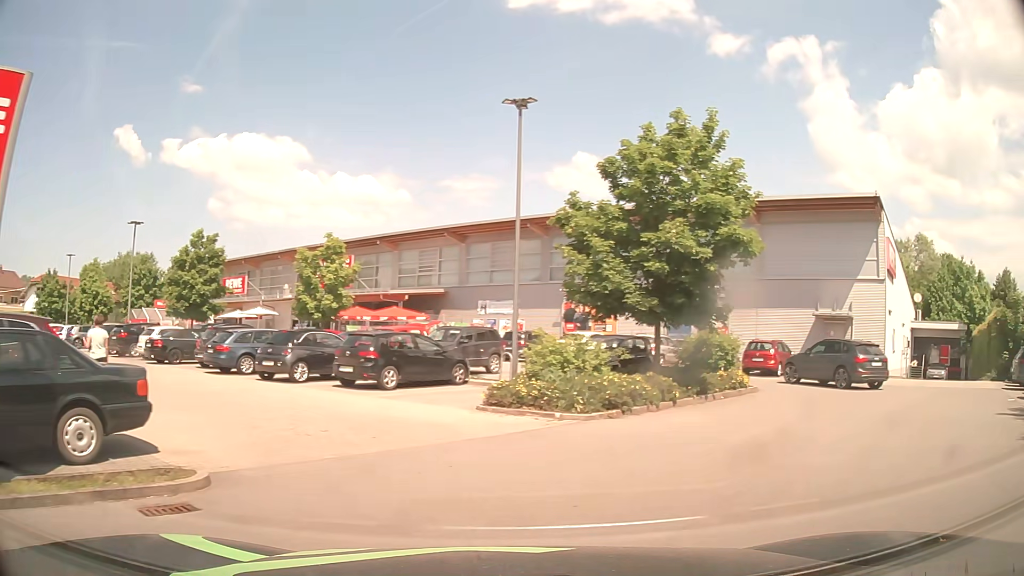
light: Day
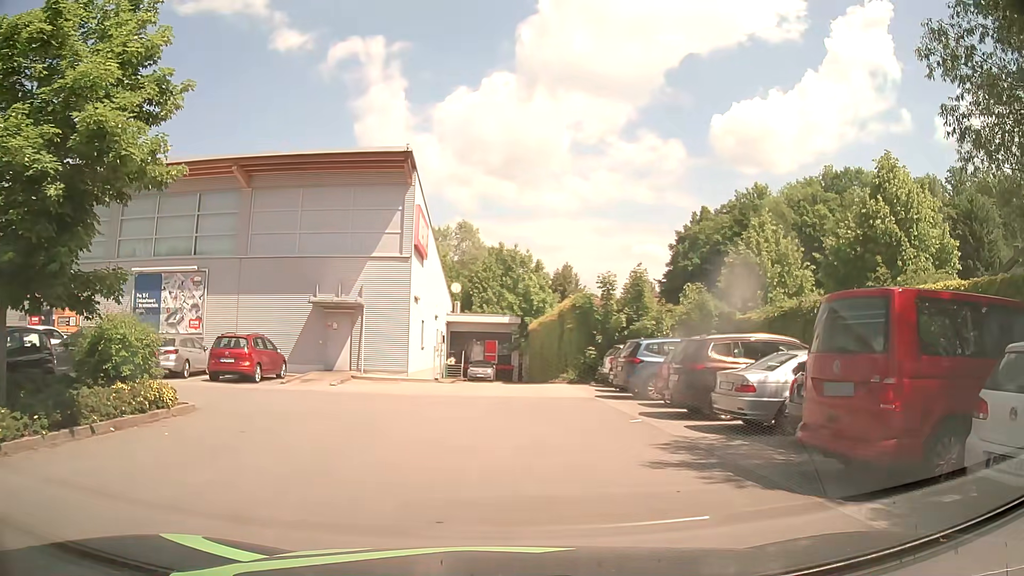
(+3.3, +6.9) m; +40°
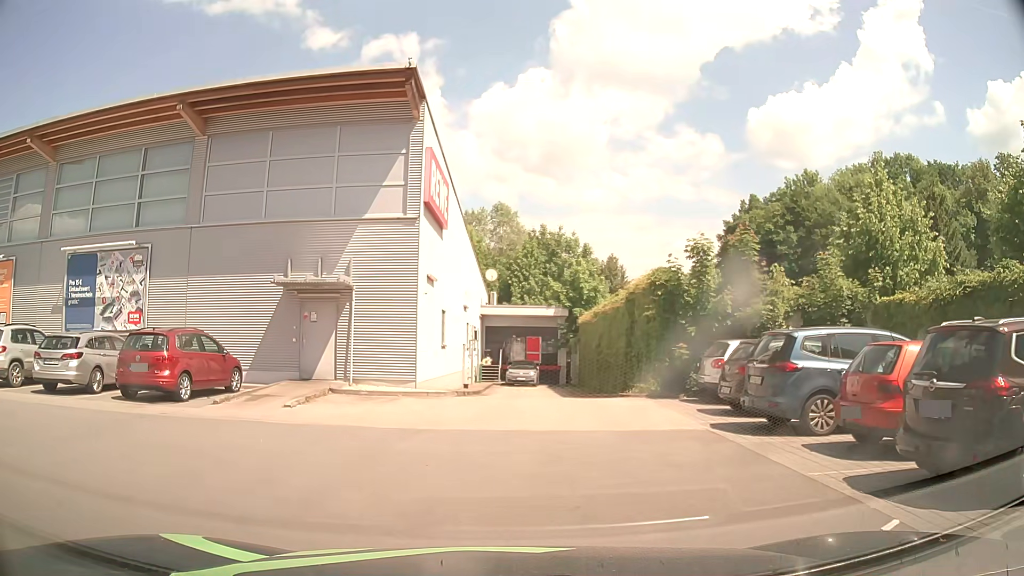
(-0.1, +7.8) m; -2°
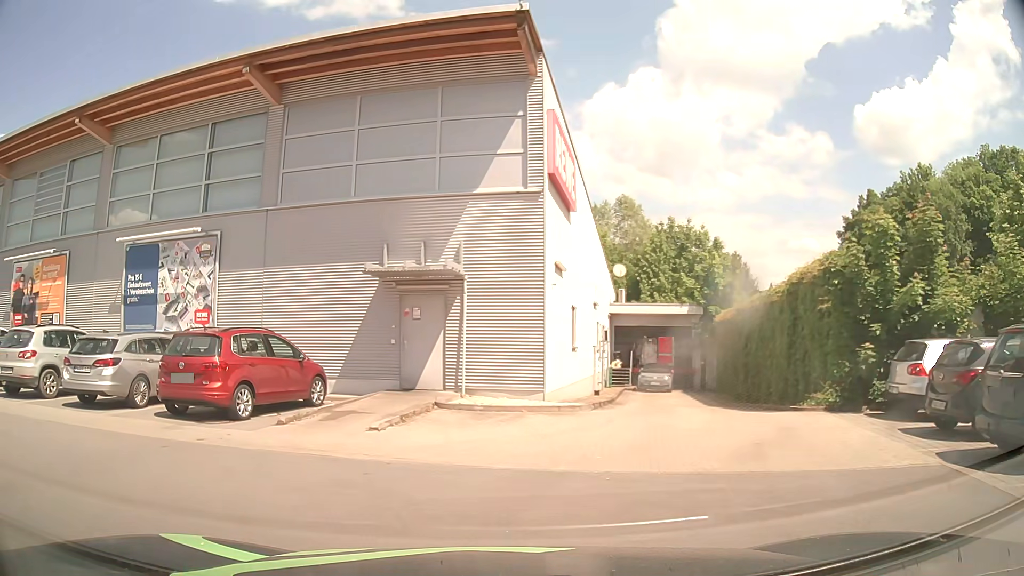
(-0.3, +3.4) m; -11°
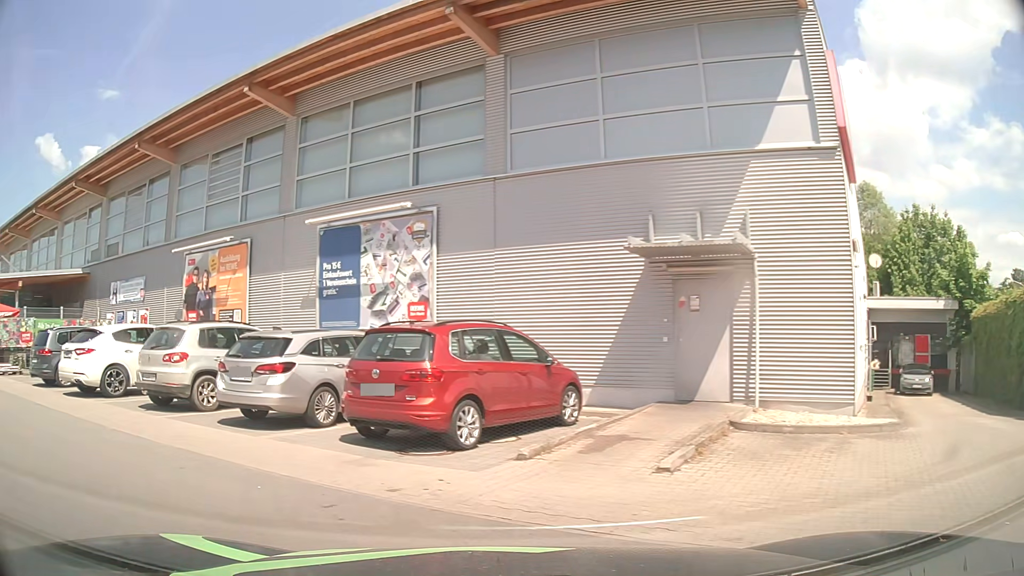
(-0.5, +3.5) m; -19°
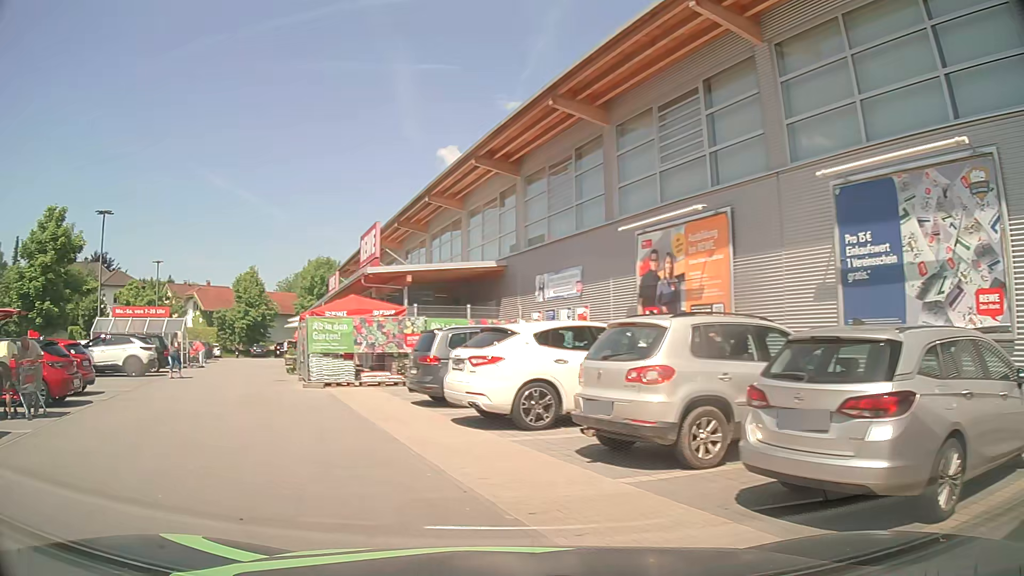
(-1.9, +5.1) m; -39°
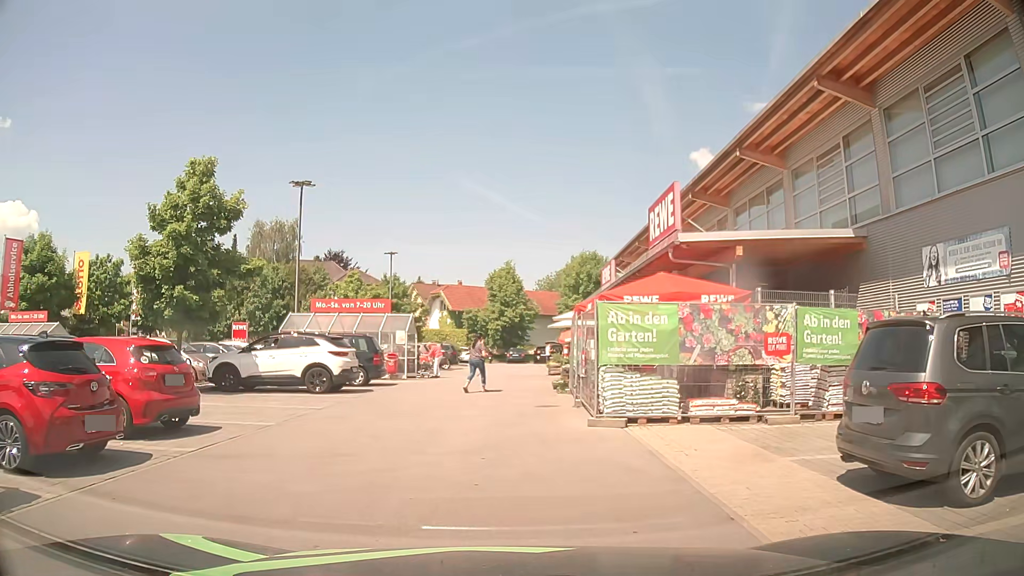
(-2.1, +8.1) m; -22°
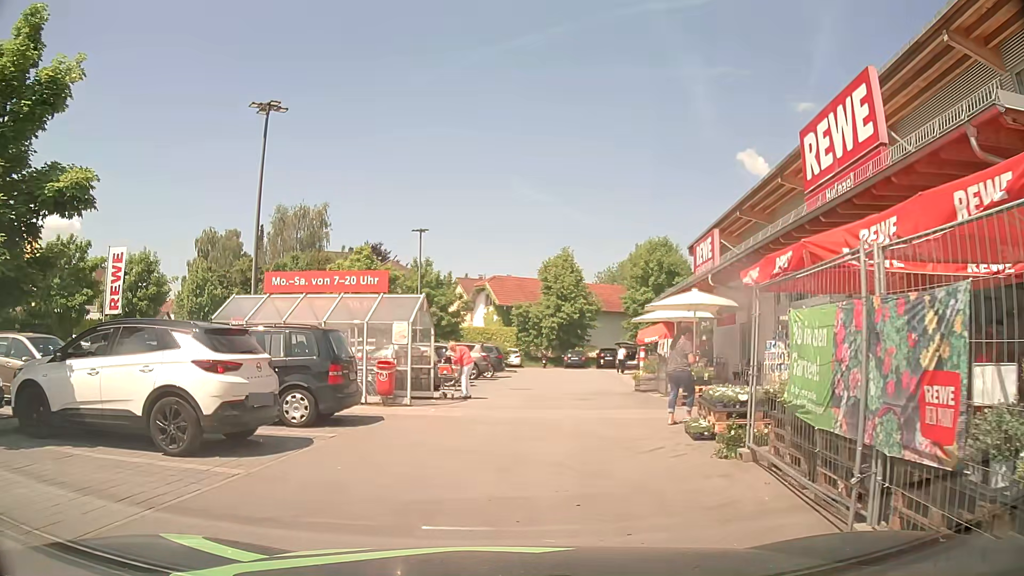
(-0.1, +10.4) m; -3°
